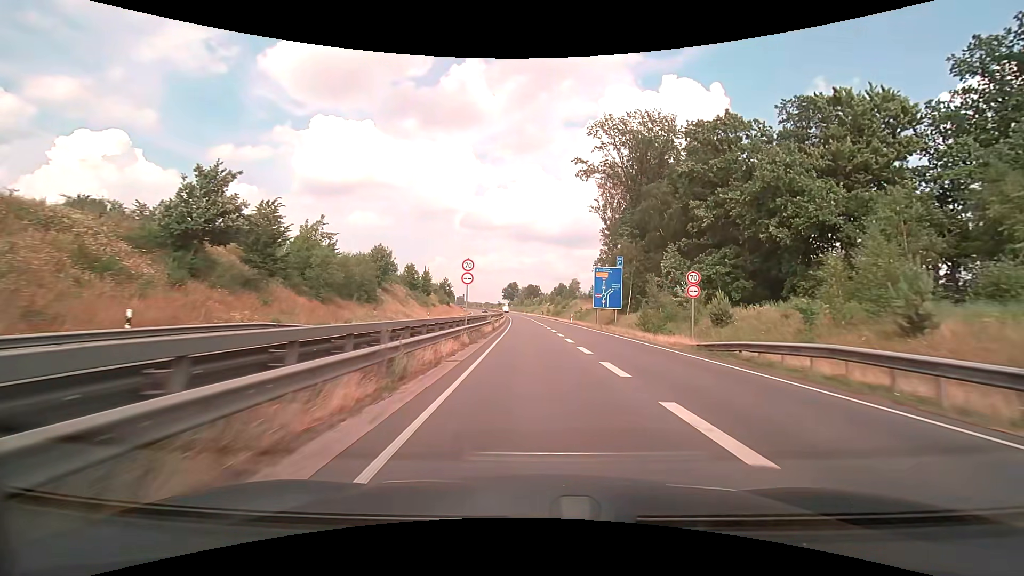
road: trunk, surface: asphalt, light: Day
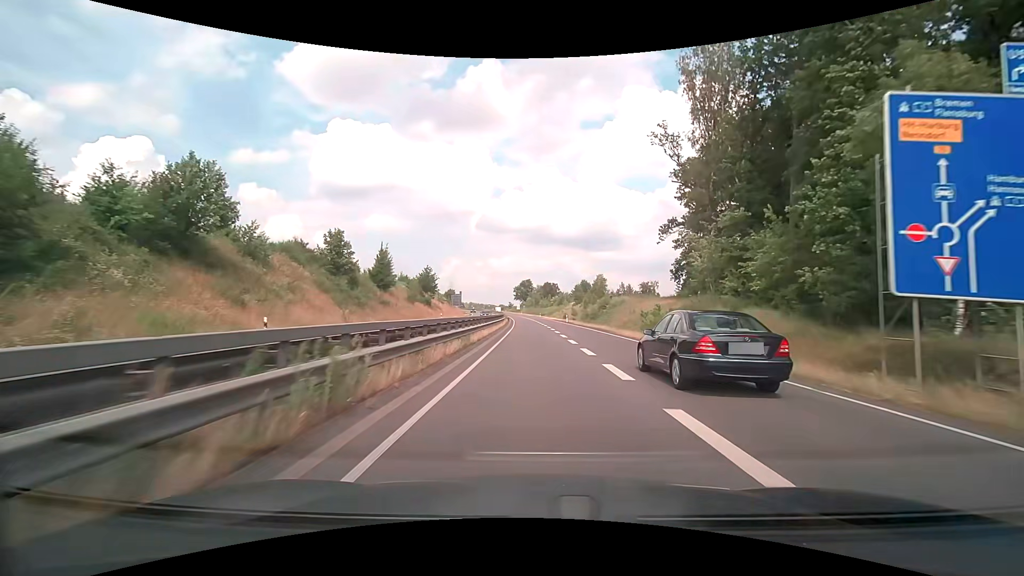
(-0.5, +42.3) m; -2°
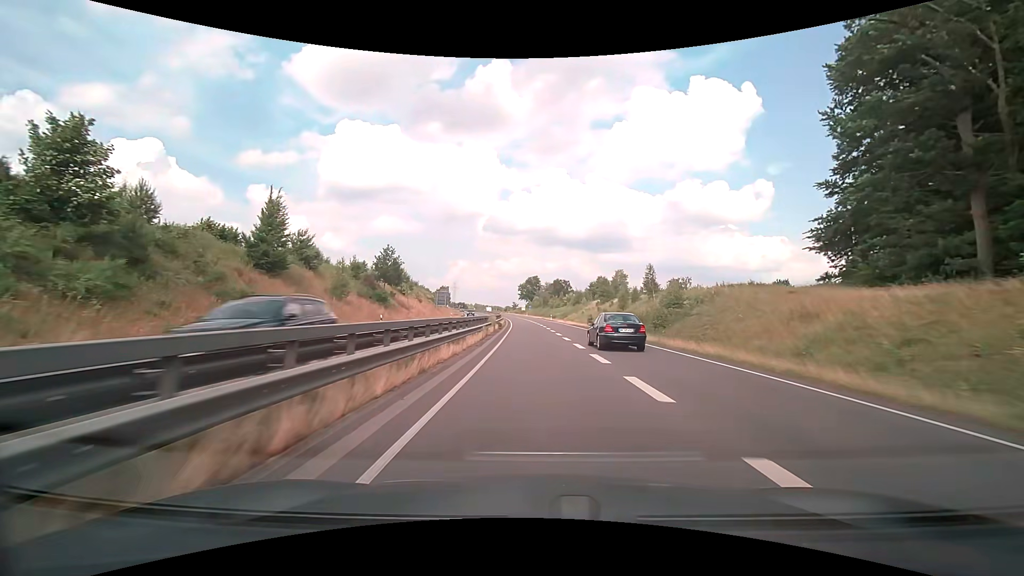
(-0.3, +32.3) m; -1°
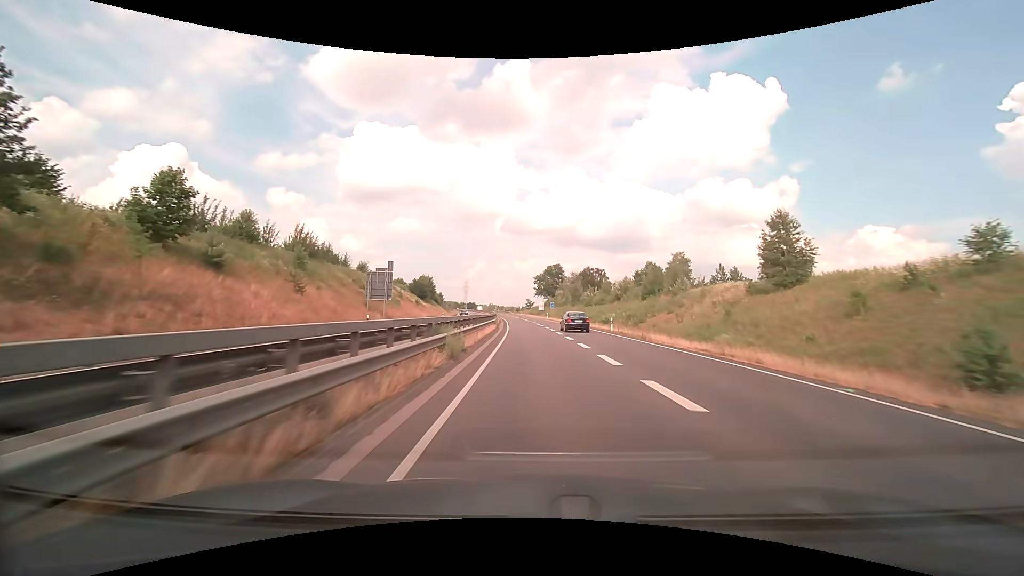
(-1.3, +54.6) m; -2°
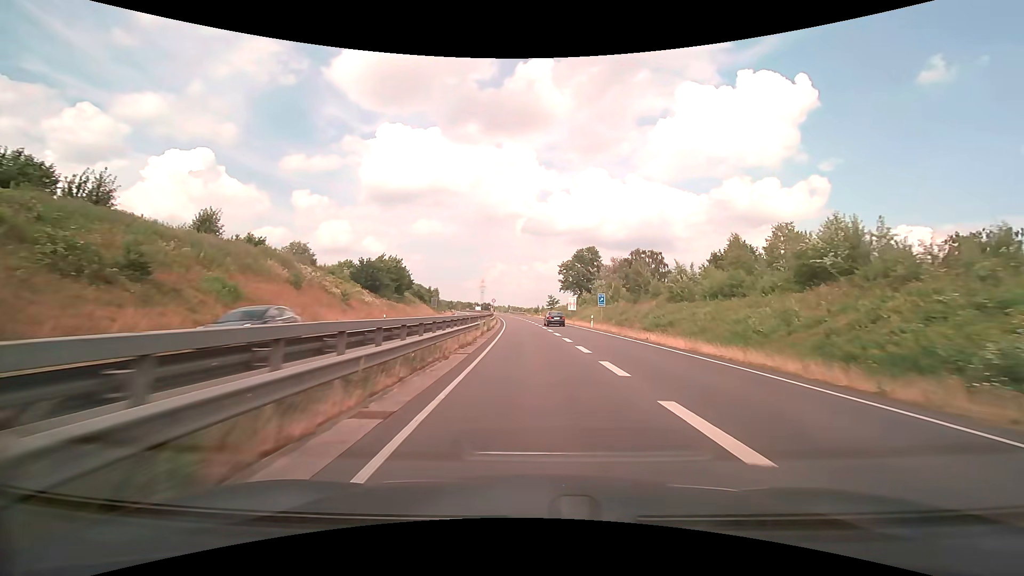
(-0.7, +44.1) m; -2°
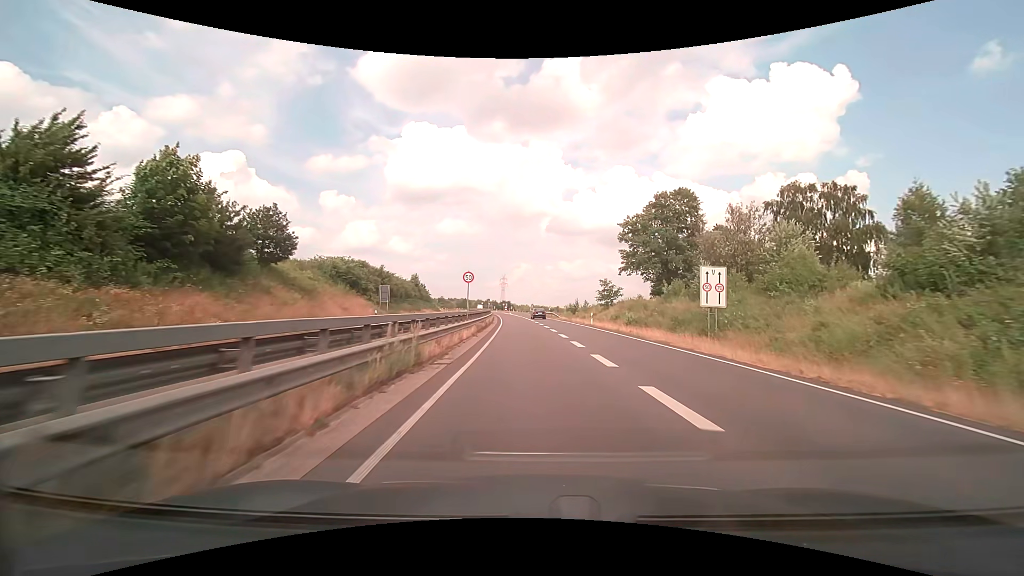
(-1.5, +52.4) m; -3°
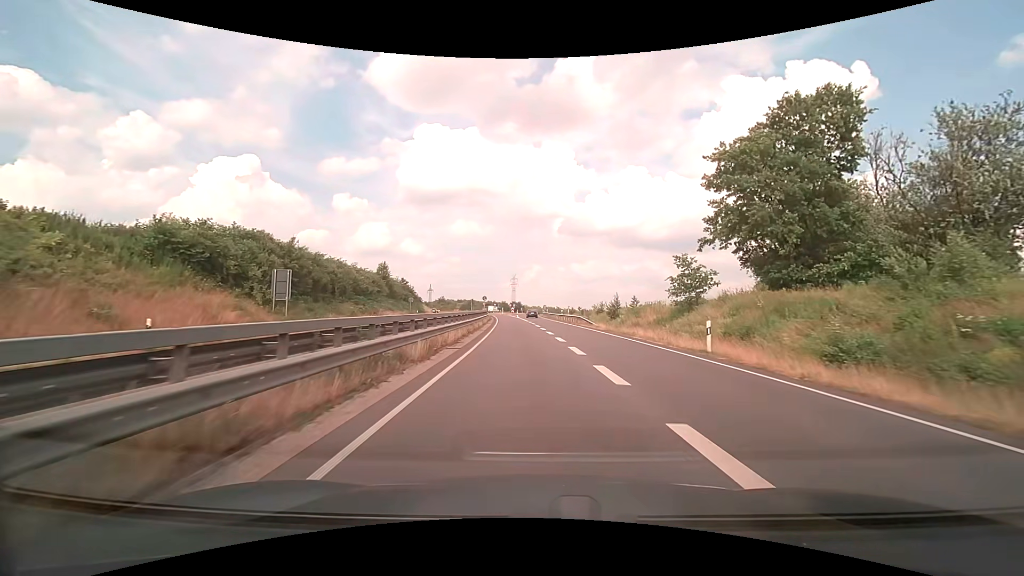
(-0.2, +26.3) m; -1°
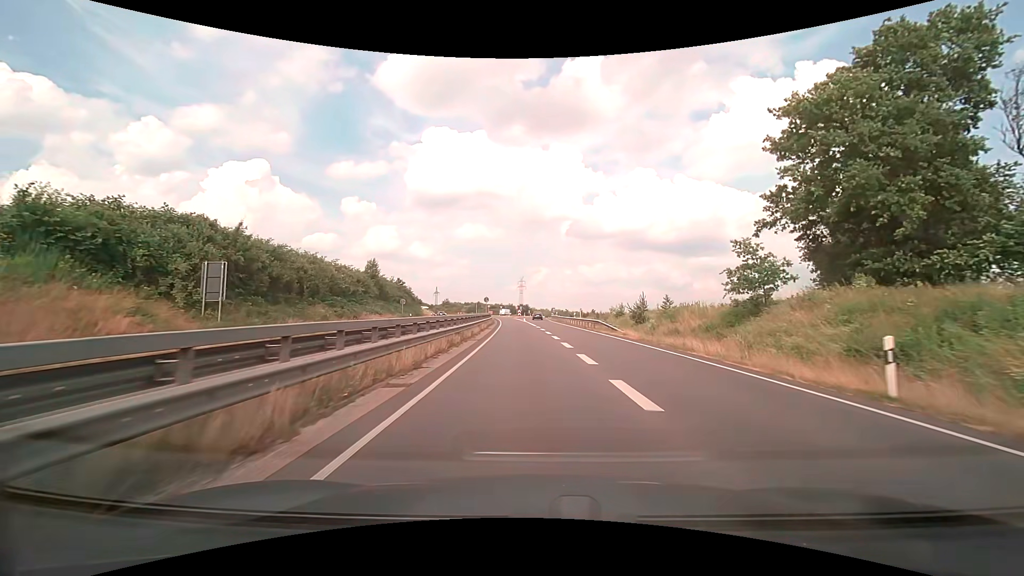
(0.0, +7.9) m; -1°
(0, +10) (-1, +20) (-1, +30) (-2, +40) (-2, +50) (-3, +60) (-3, +70) (-4, +80) (-5, +90) (-6, +100) m
